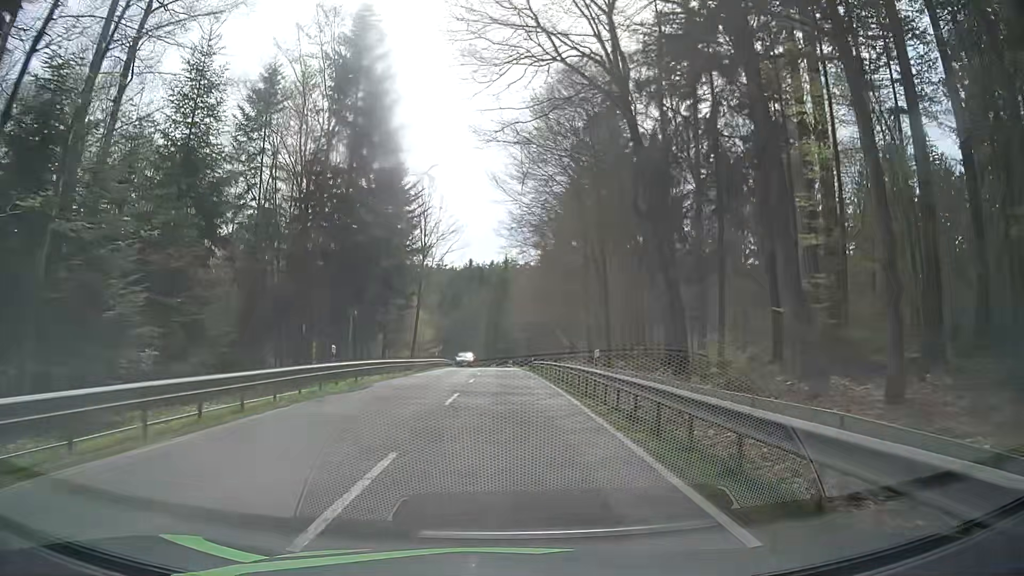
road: secondary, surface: asphalt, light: Day
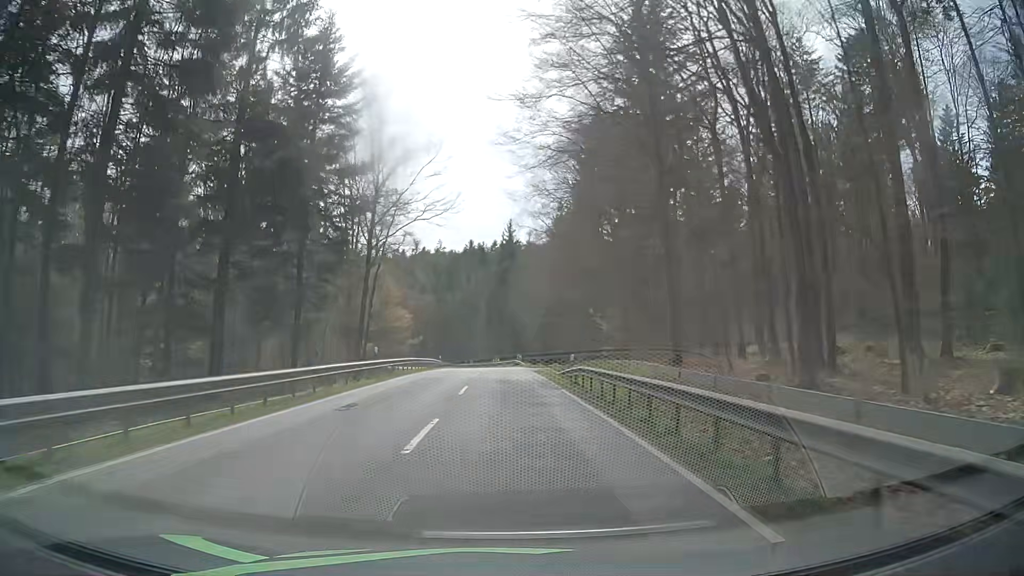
(+0.4, +28.6) m; 0°
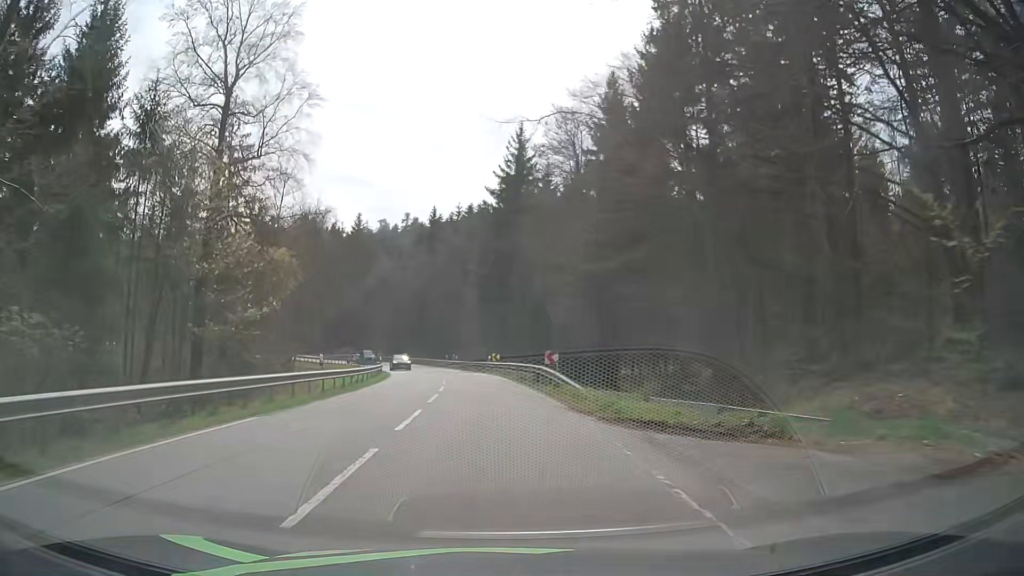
(+0.6, +45.6) m; 0°
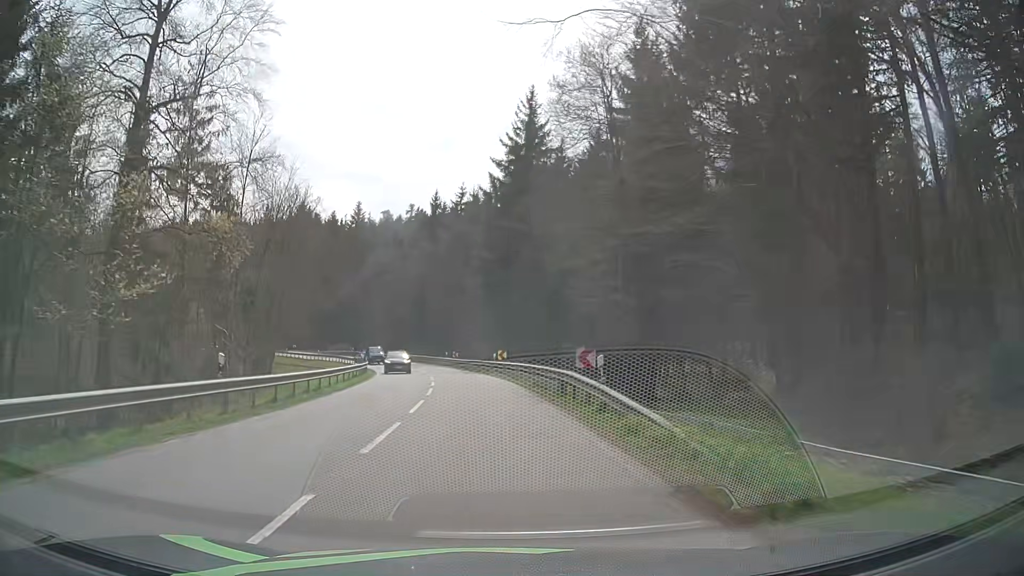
(+0.1, +9.2) m; 0°
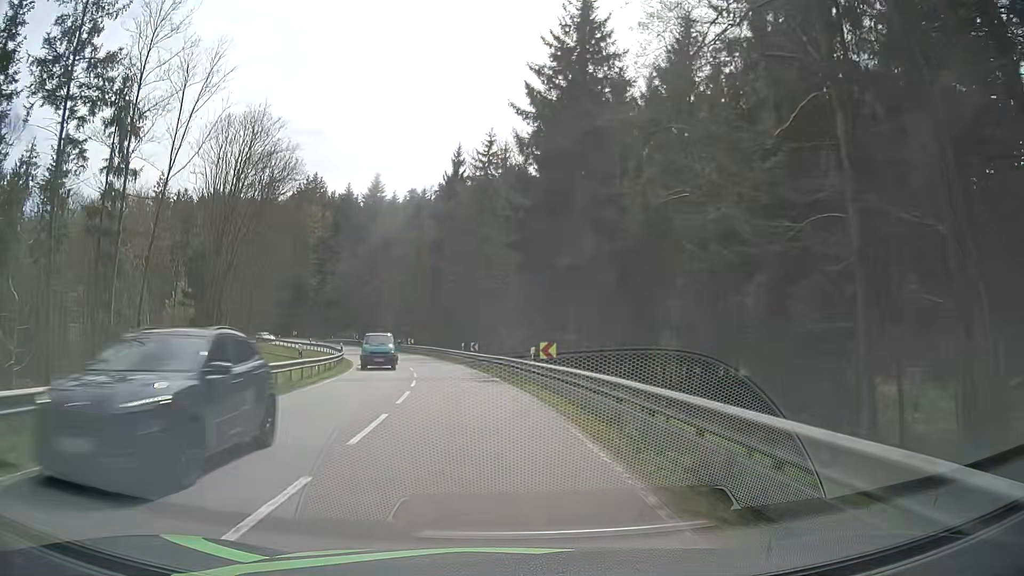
(-0.3, +18.6) m; -2°
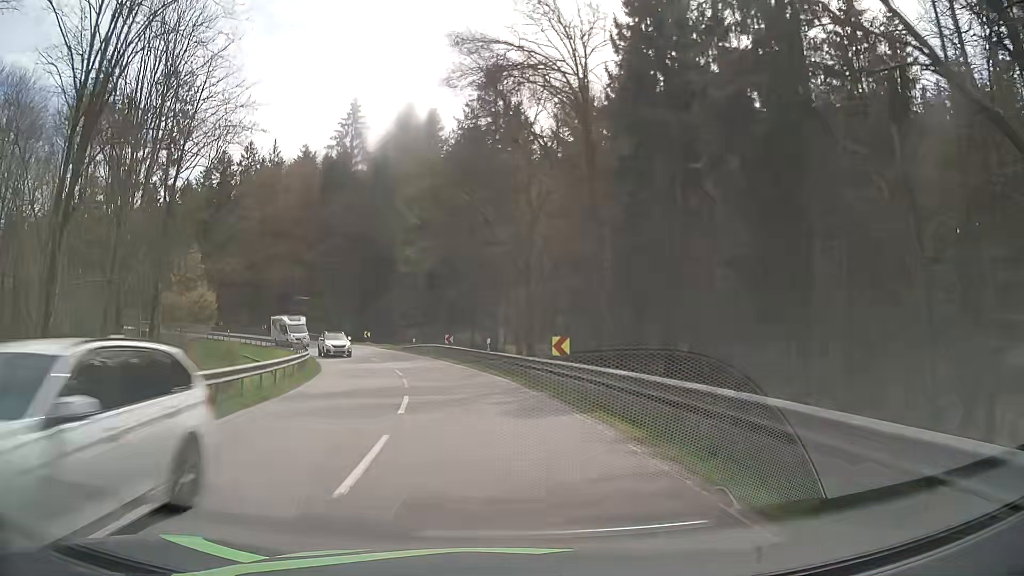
(-5.7, +47.4) m; -12°
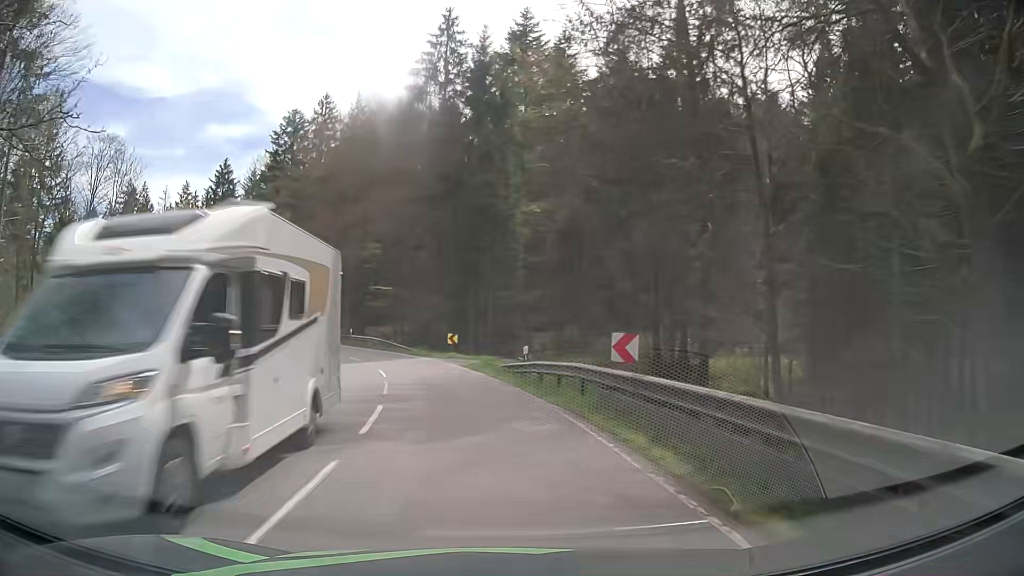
(-3.3, +28.1) m; -12°
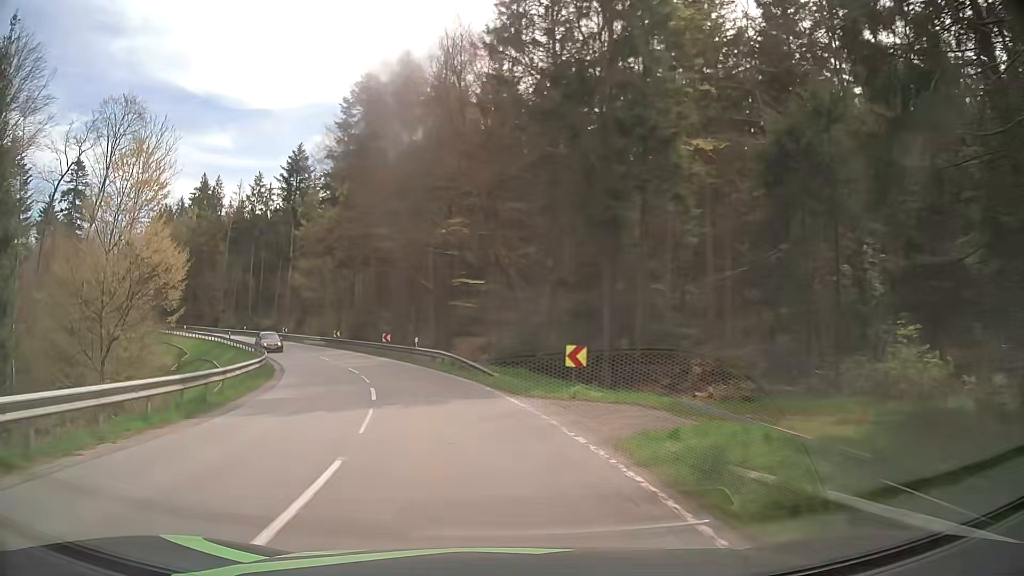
(-1.5, +18.2) m; -11°
(0, +10) (-2, +20) (-4, +30) (-8, +39) (-12, +48) (-17, +57) (-23, +65) (-29, +73) (-35, +81) (-41, +89) m
